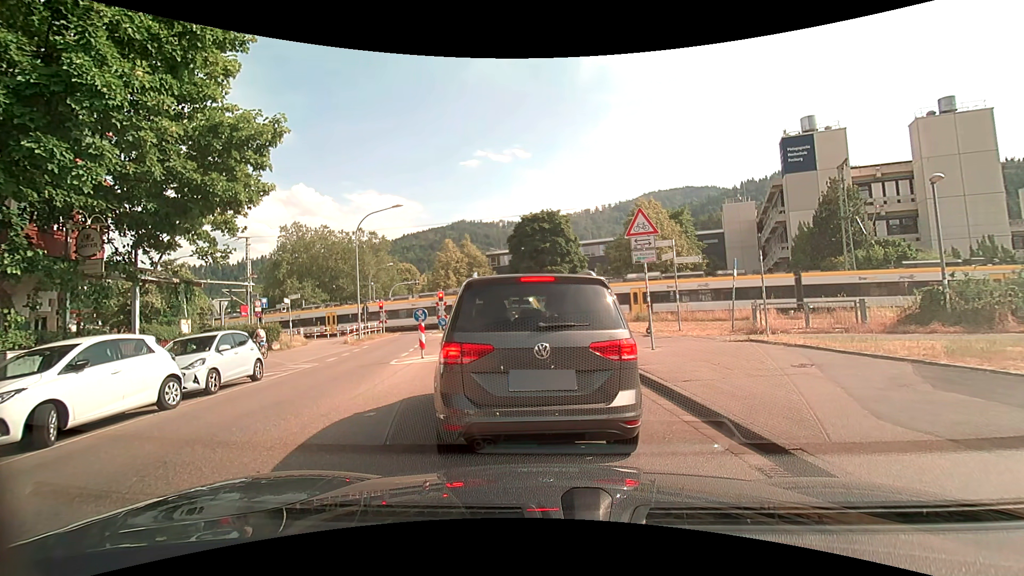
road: unclassified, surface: asphalt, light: Day
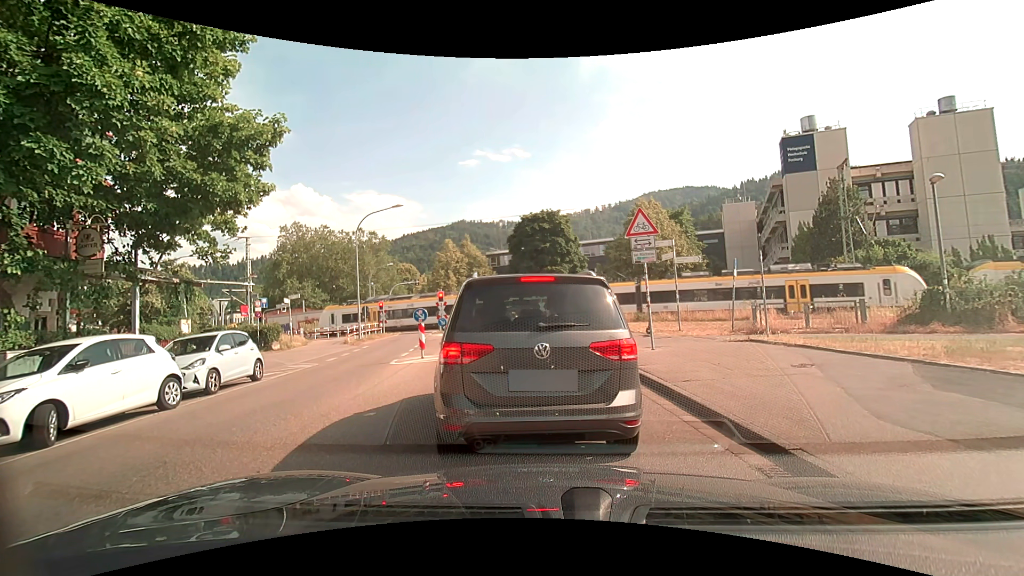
(0.0, 0.0) m; 0°
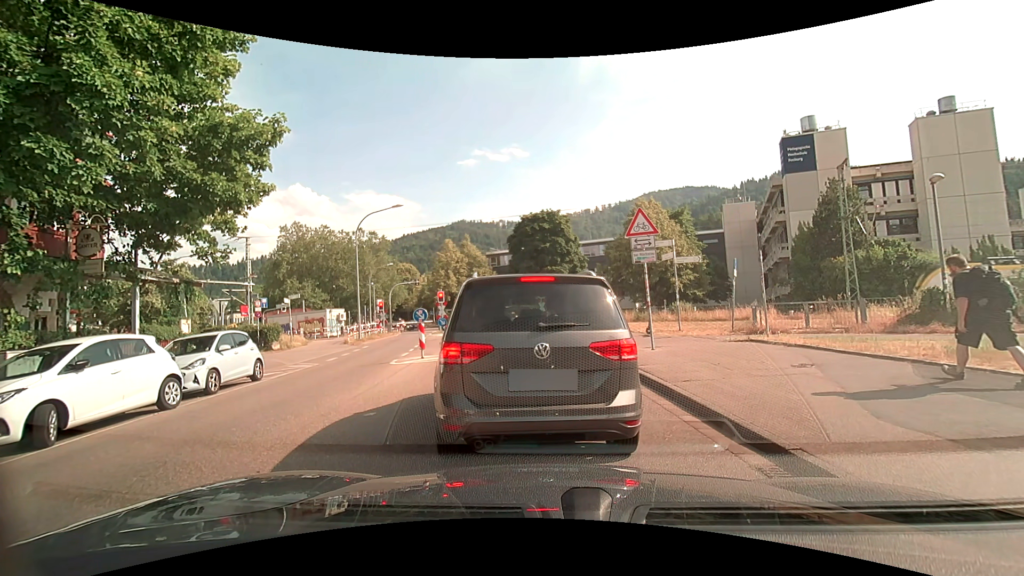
(0.0, 0.0) m; 0°
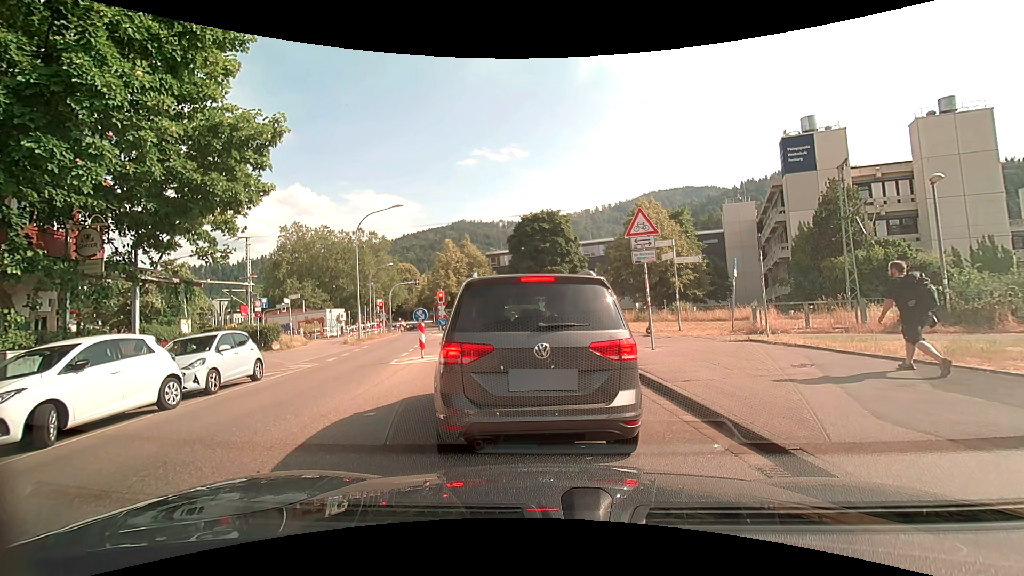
(0.0, 0.0) m; 0°
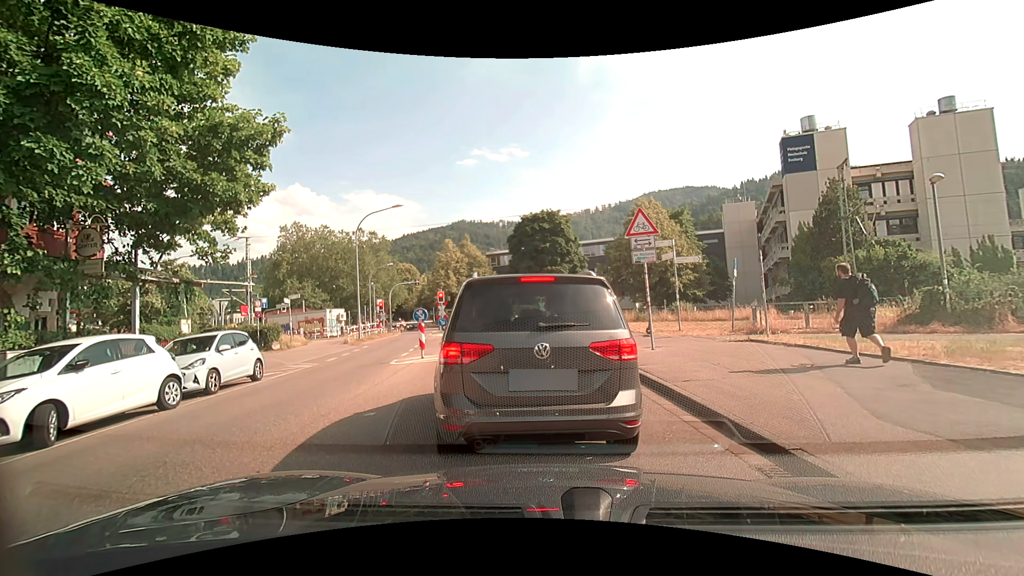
(0.0, 0.0) m; 0°
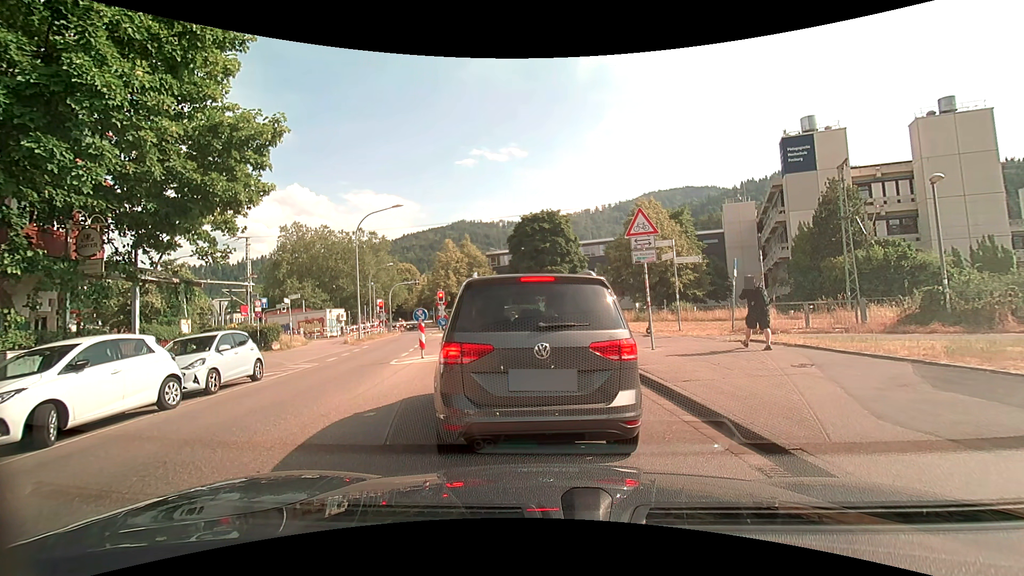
(0.0, 0.0) m; 0°
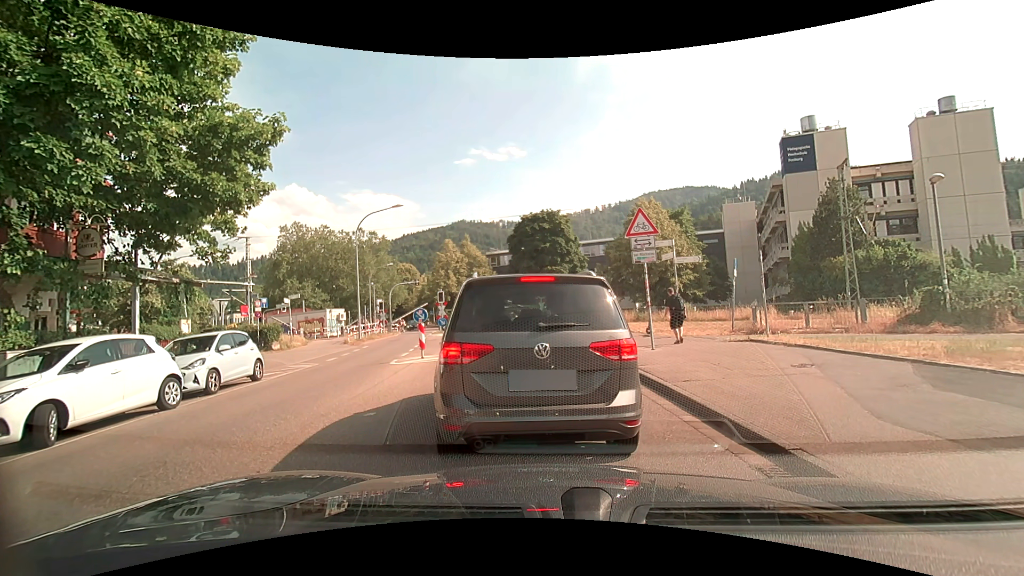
(0.0, 0.0) m; 0°
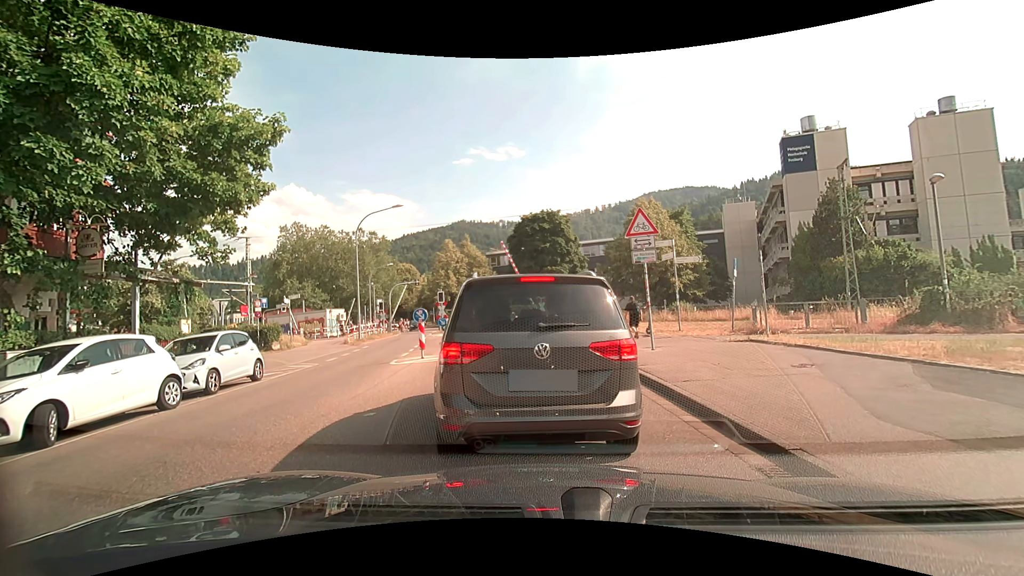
(0.0, 0.0) m; 0°
